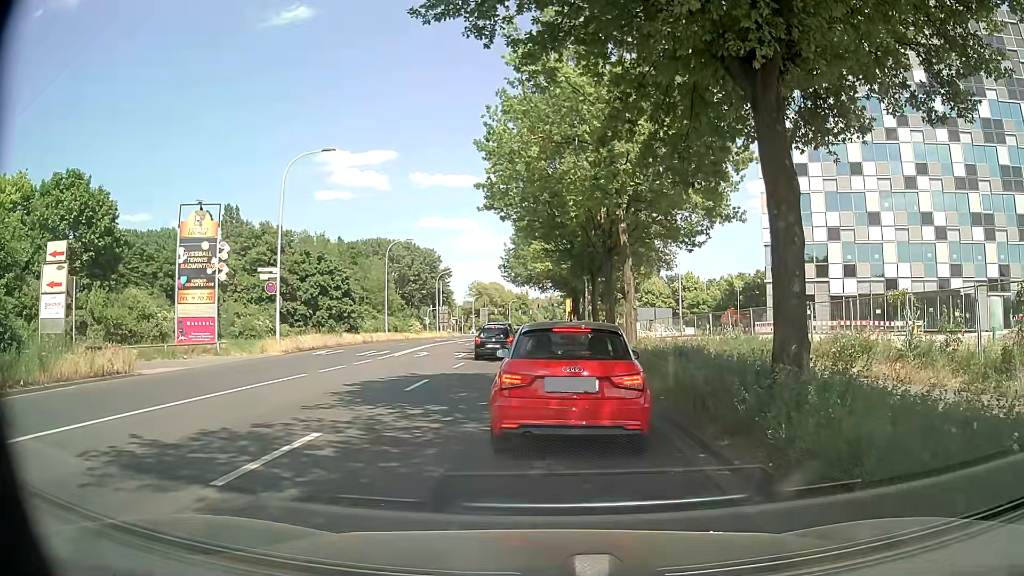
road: secondary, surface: asphalt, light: Day
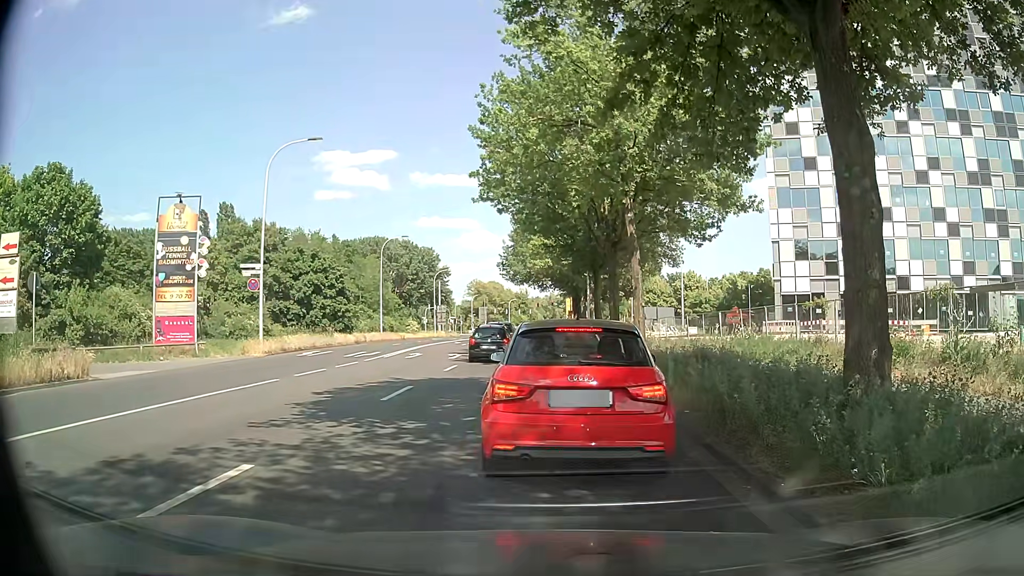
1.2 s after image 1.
(0.0, +2.0) m; -2°
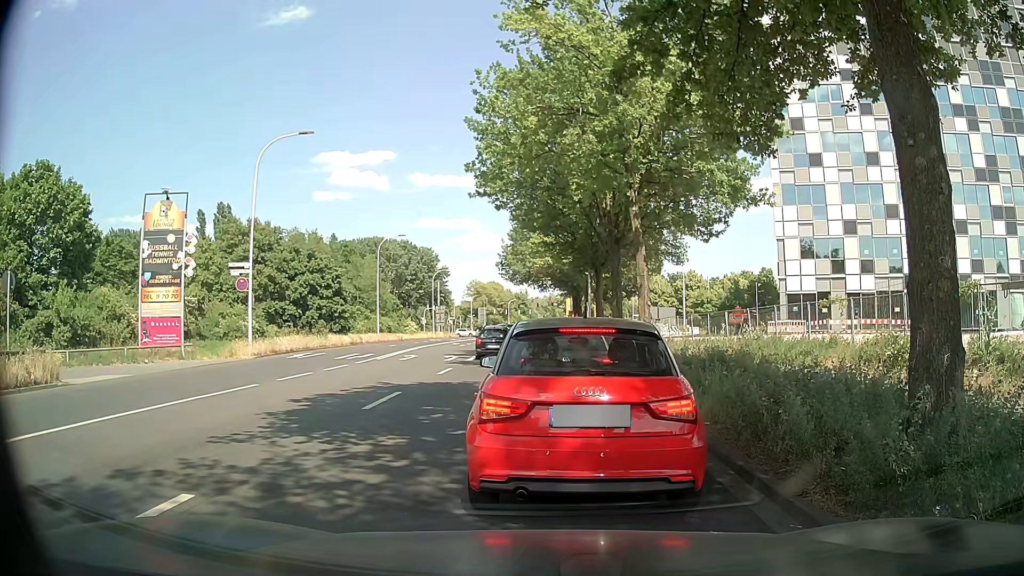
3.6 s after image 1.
(0.0, +1.2) m; 0°
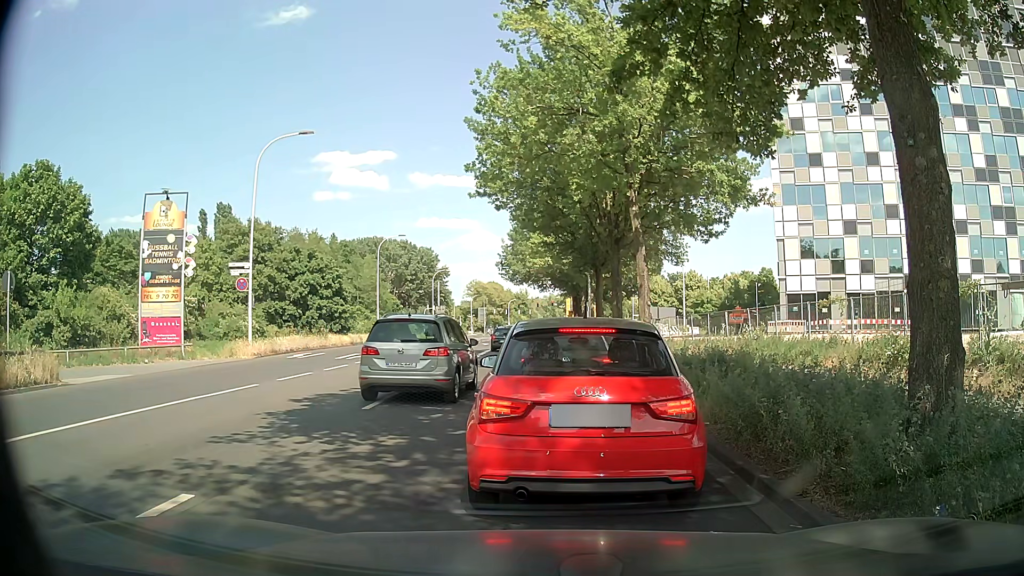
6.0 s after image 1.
(0.0, 0.0) m; 0°
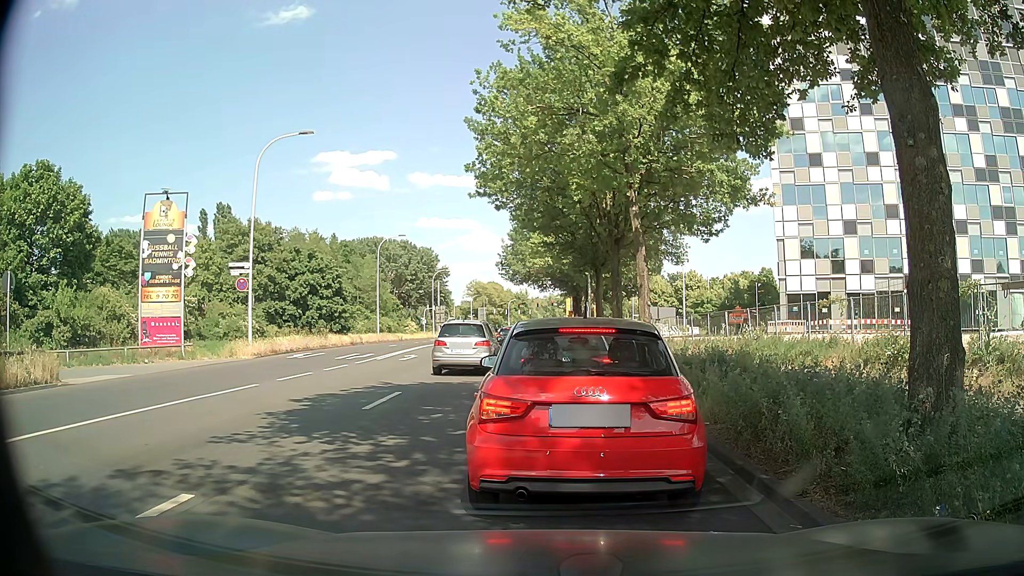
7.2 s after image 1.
(0.0, 0.0) m; 0°
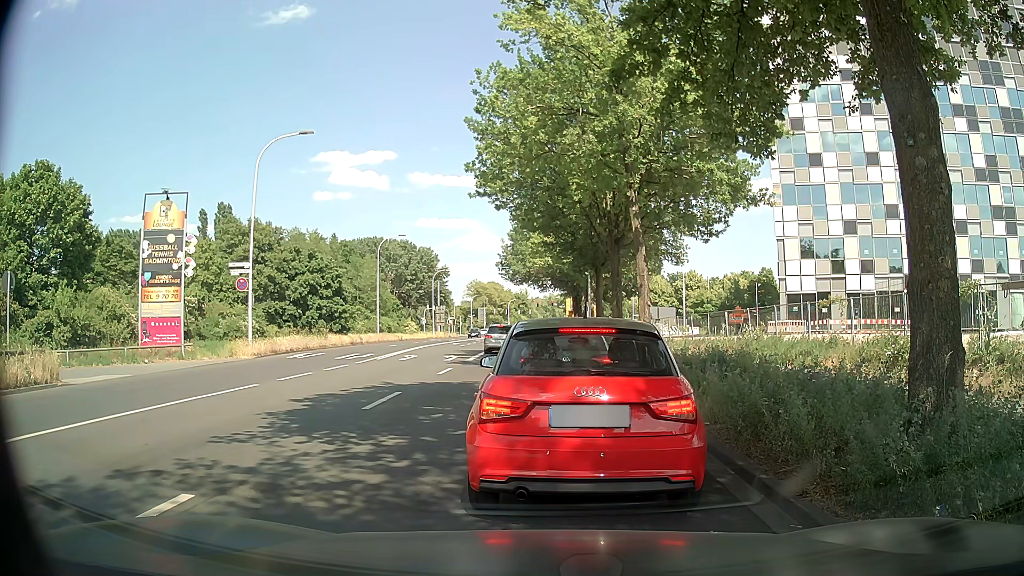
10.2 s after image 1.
(0.0, 0.0) m; 0°
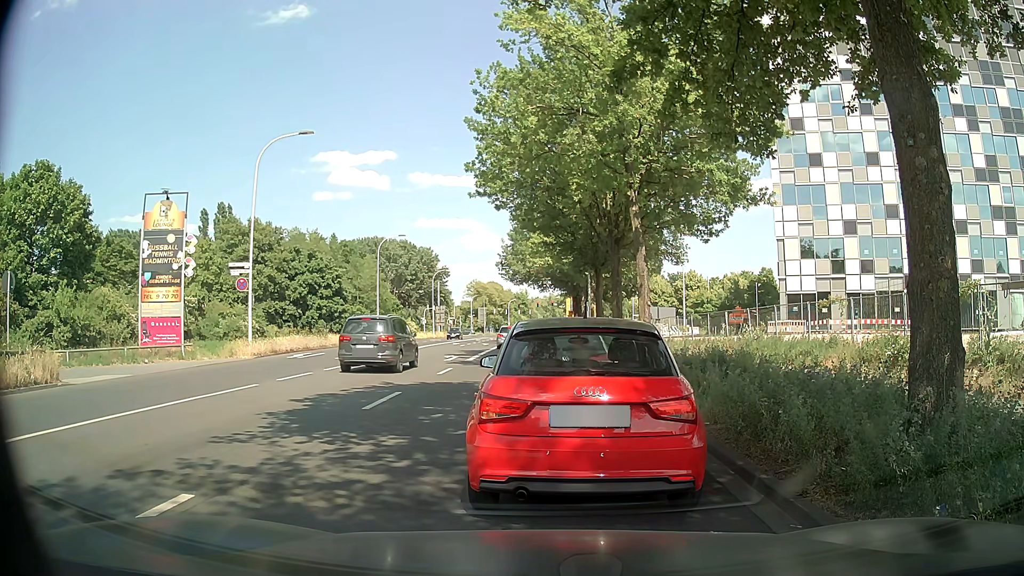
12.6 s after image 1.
(0.0, 0.0) m; 0°
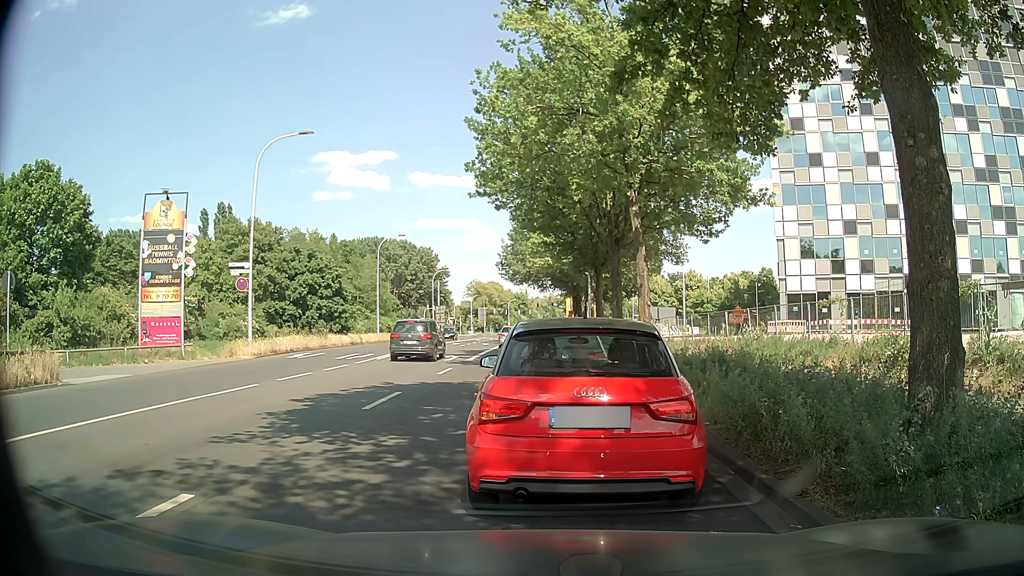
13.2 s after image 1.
(0.0, 0.0) m; 0°
